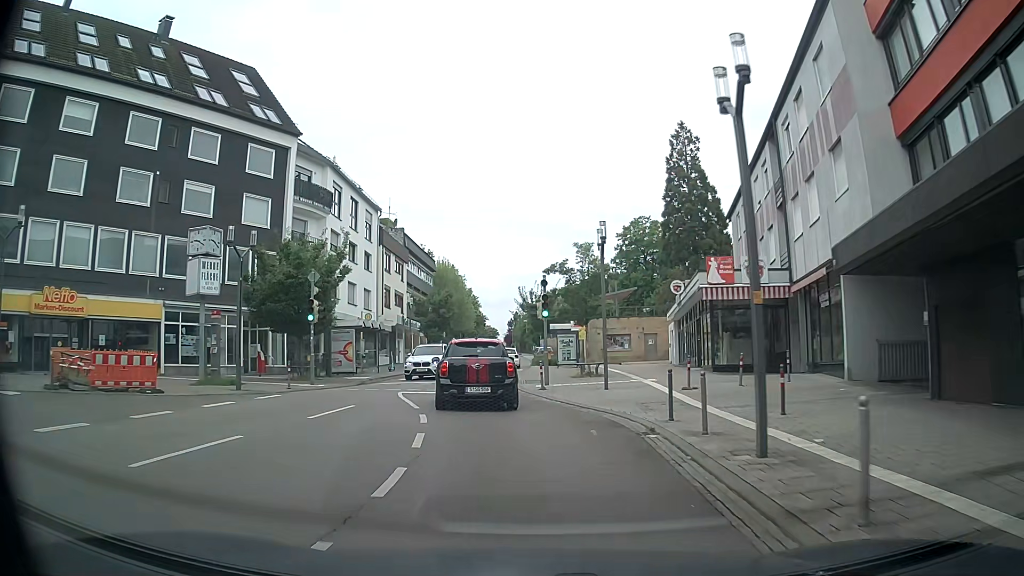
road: secondary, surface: asphalt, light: Day
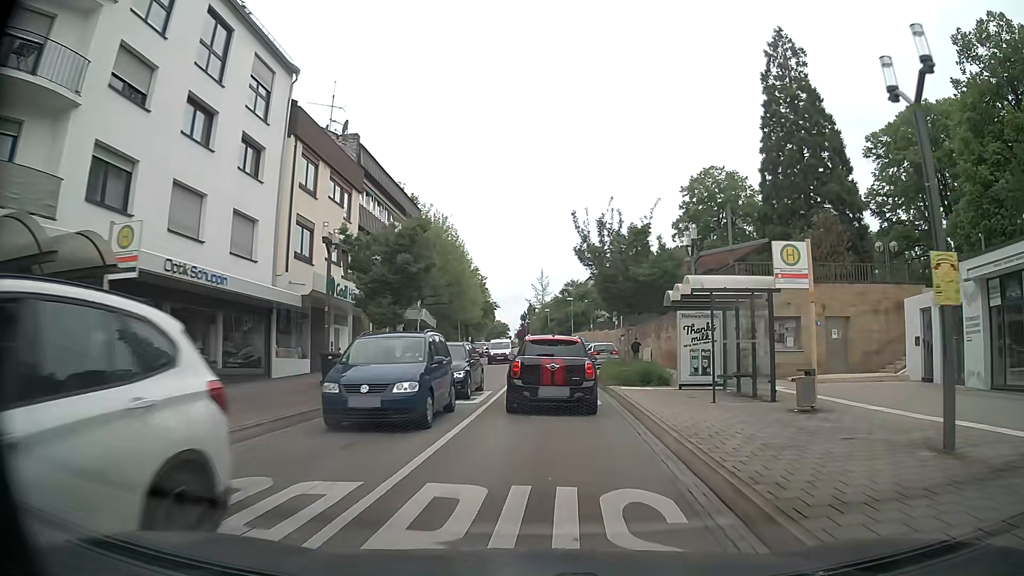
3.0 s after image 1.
(-2.0, +28.3) m; 0°
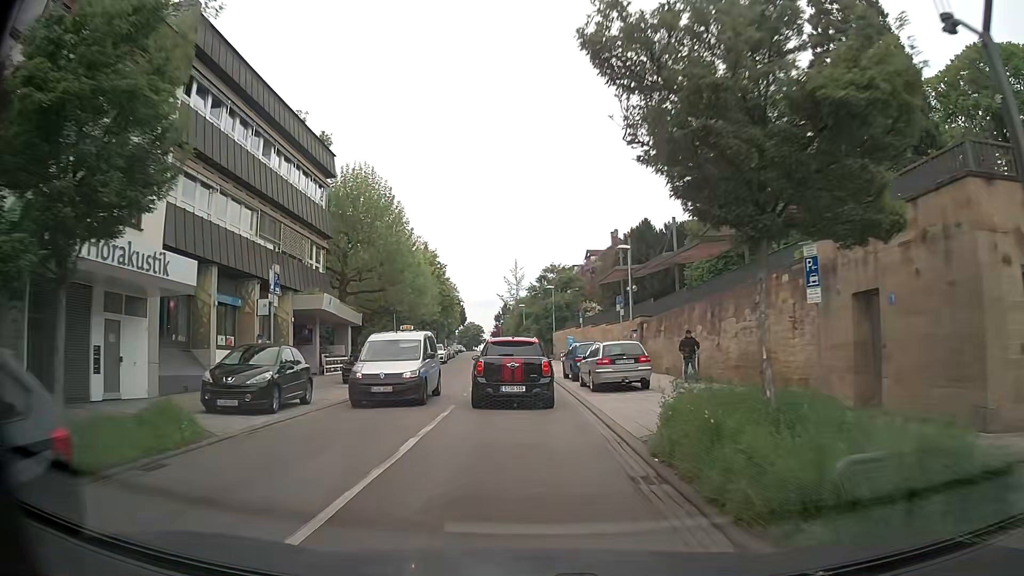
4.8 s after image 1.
(+0.6, +17.2) m; +1°
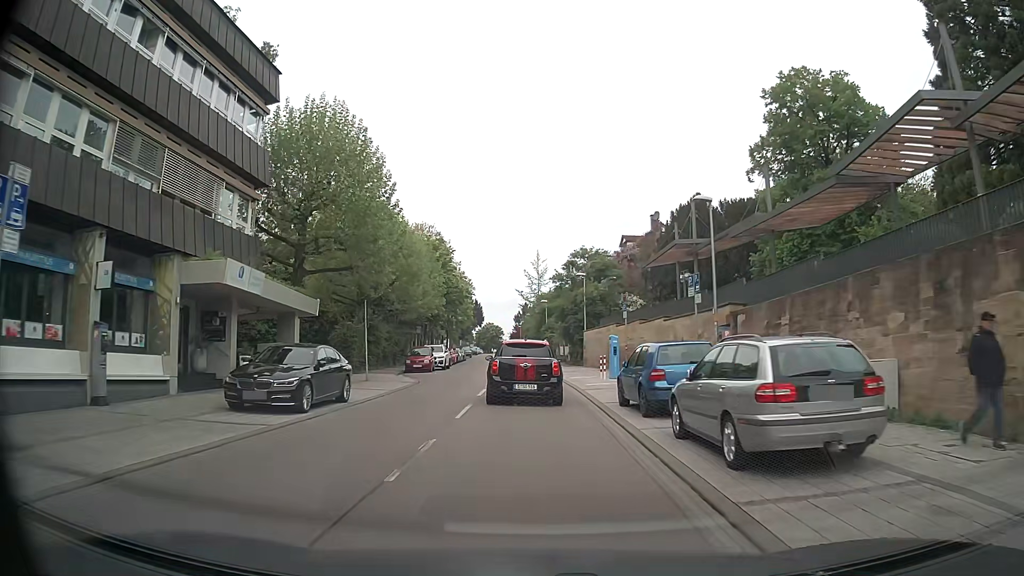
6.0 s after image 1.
(-0.2, +12.1) m; -2°
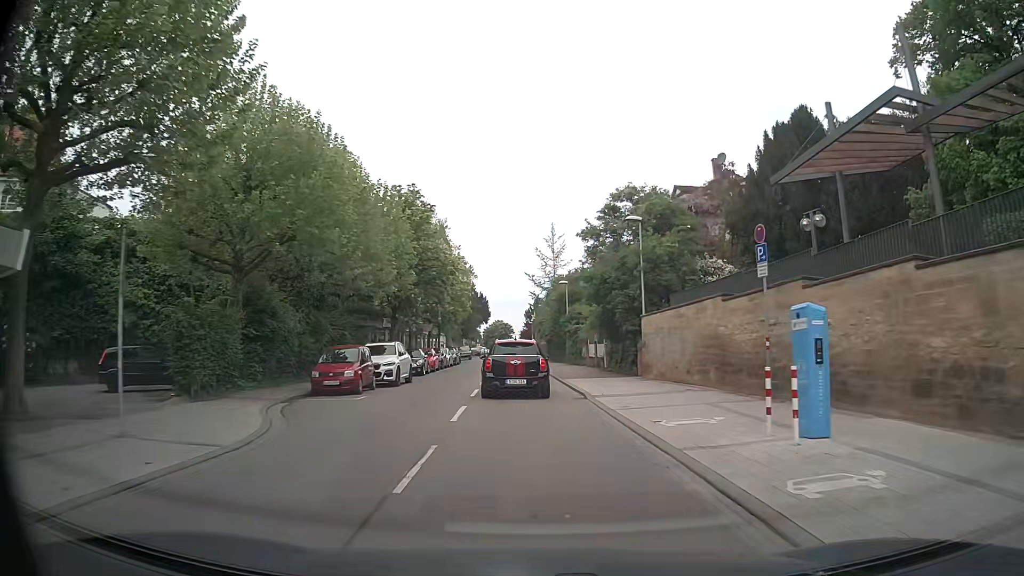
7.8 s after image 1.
(-0.1, +19.1) m; 0°
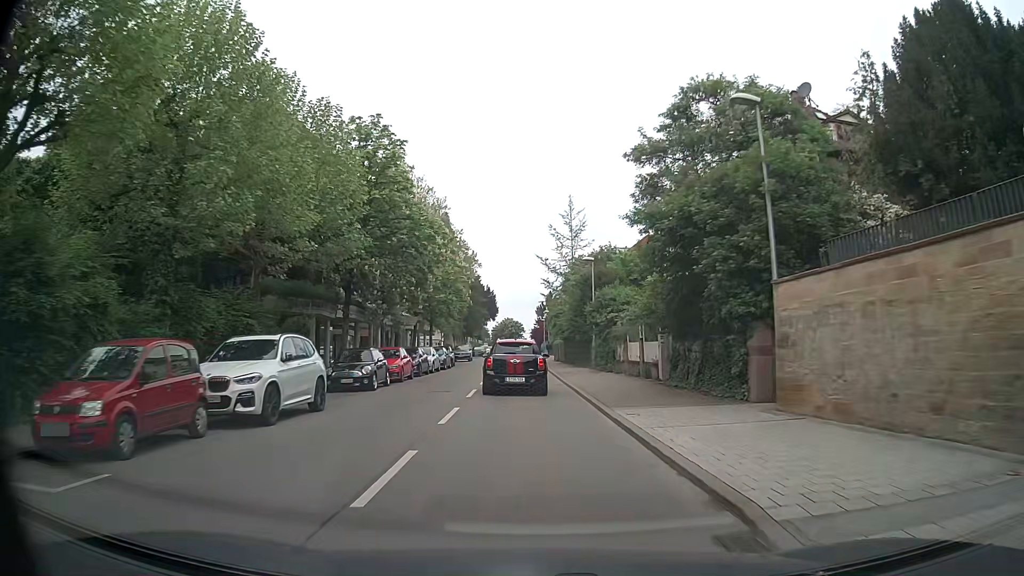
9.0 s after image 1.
(-0.1, +13.2) m; -2°
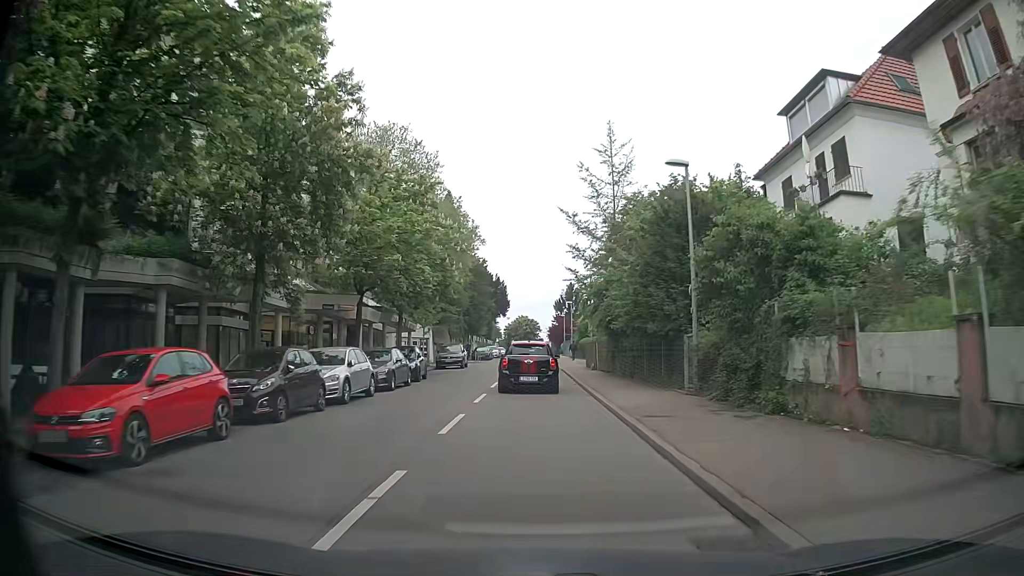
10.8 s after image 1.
(-0.2, +20.1) m; 0°
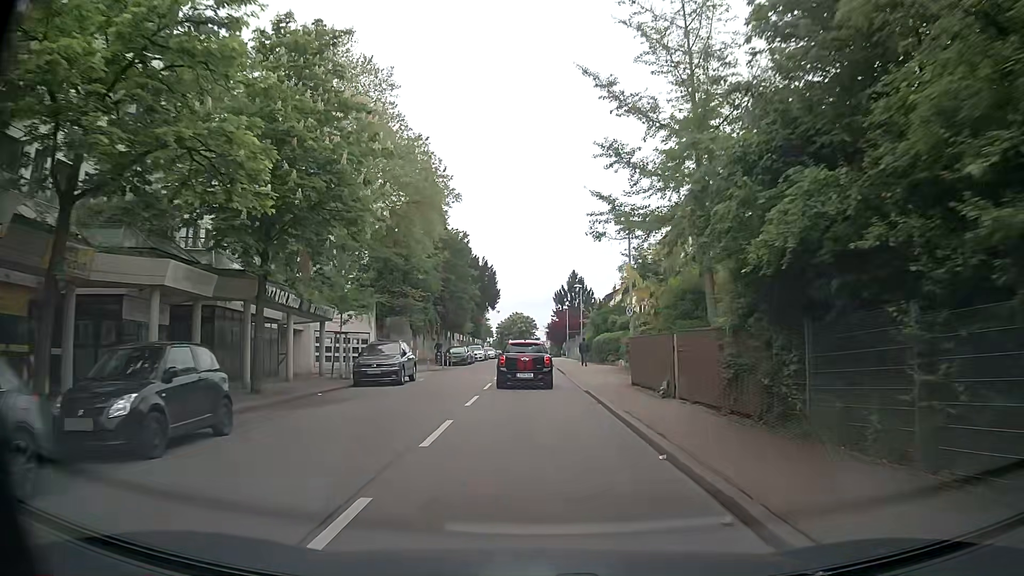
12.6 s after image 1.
(-0.1, +20.1) m; 0°
(0, +10) (0, +20) (0, +30) (0, +40) (-1, +50) (-1, +60) (-1, +70) (-1, +80) (-1, +90) (-1, +100) m
